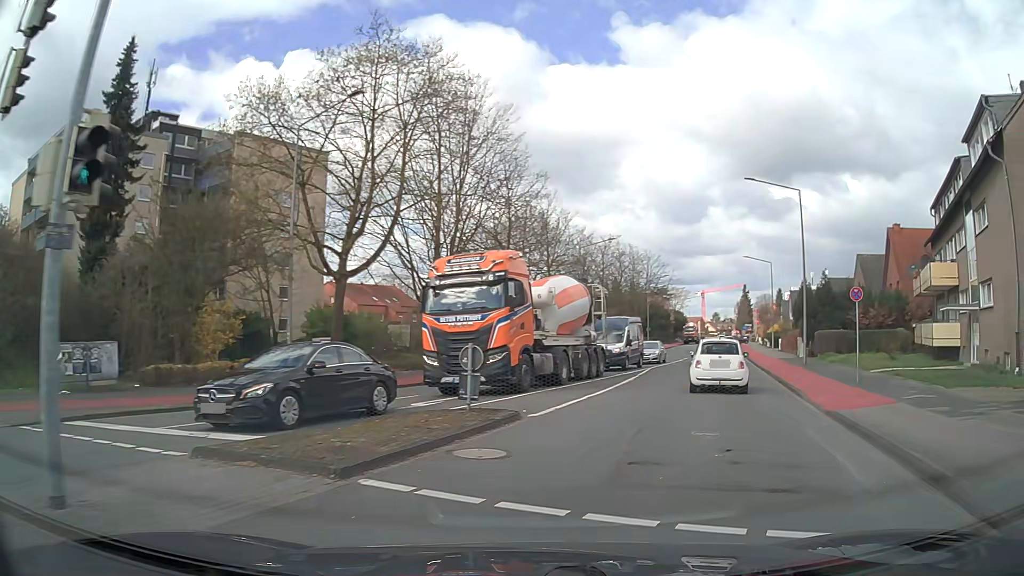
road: tertiary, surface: asphalt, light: Day
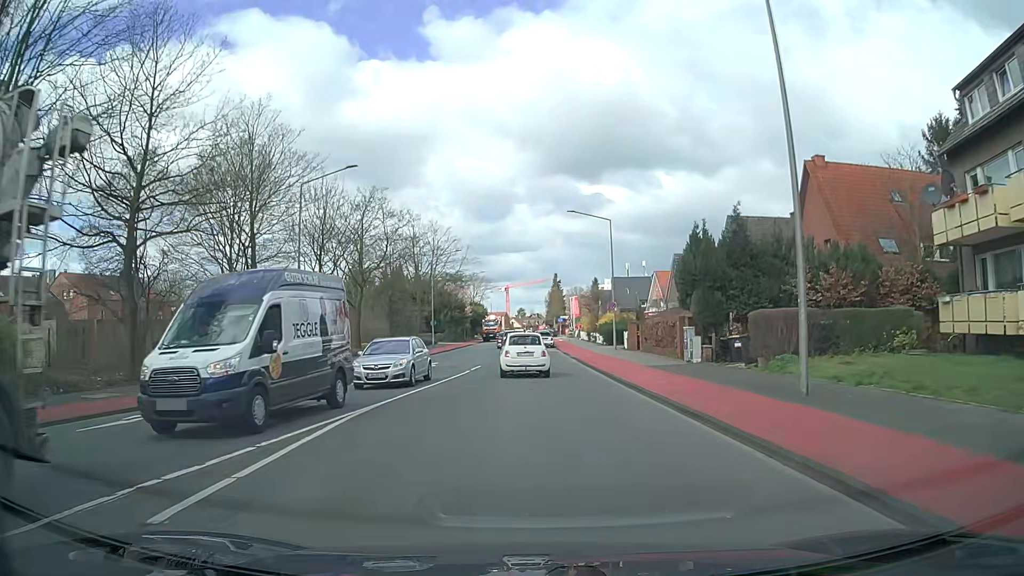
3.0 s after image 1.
(+5.5, +22.8) m; +17°
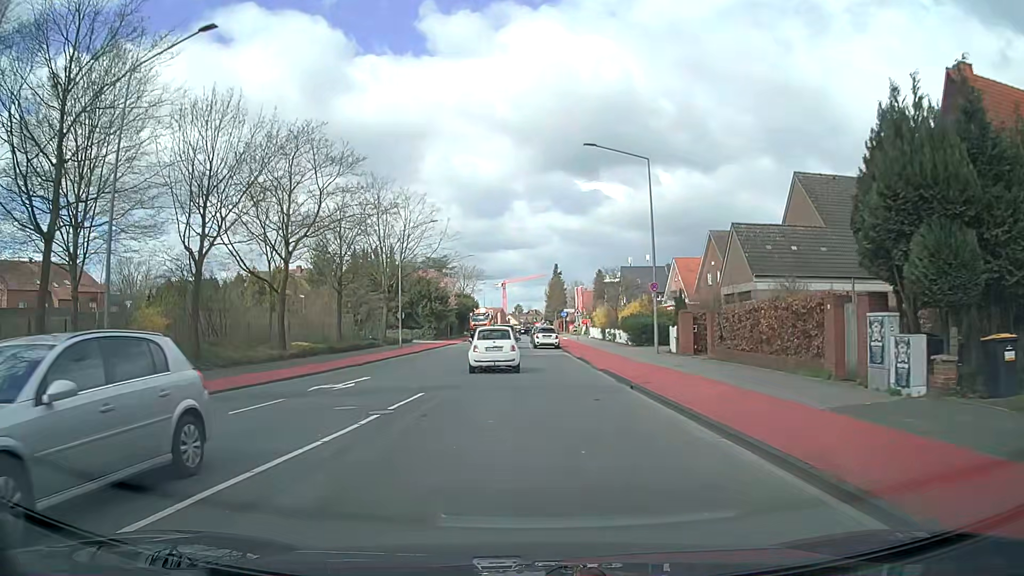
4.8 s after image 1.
(+0.1, +16.1) m; 0°
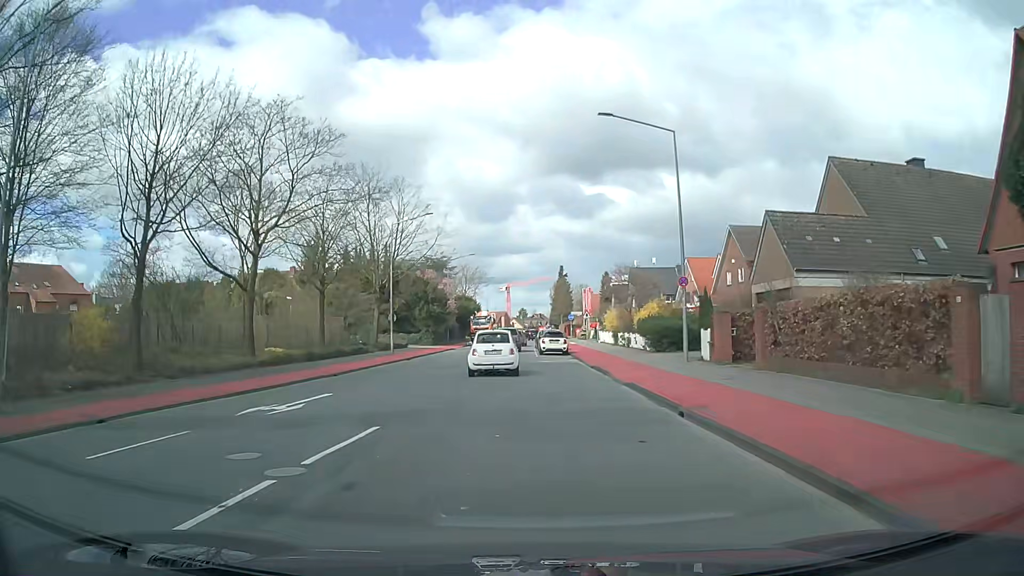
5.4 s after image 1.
(0.0, +5.0) m; 0°
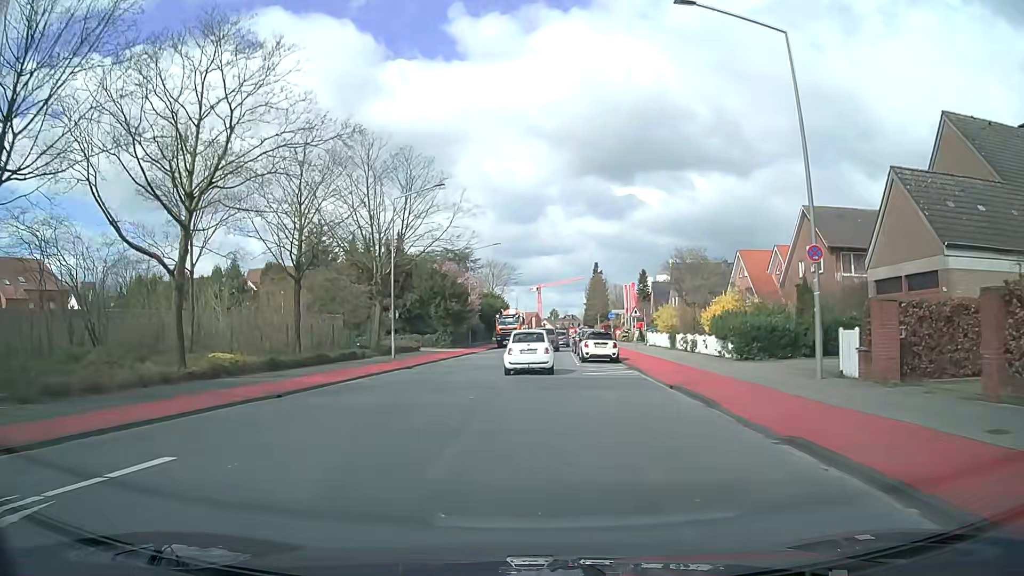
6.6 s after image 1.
(-0.2, +9.8) m; -3°
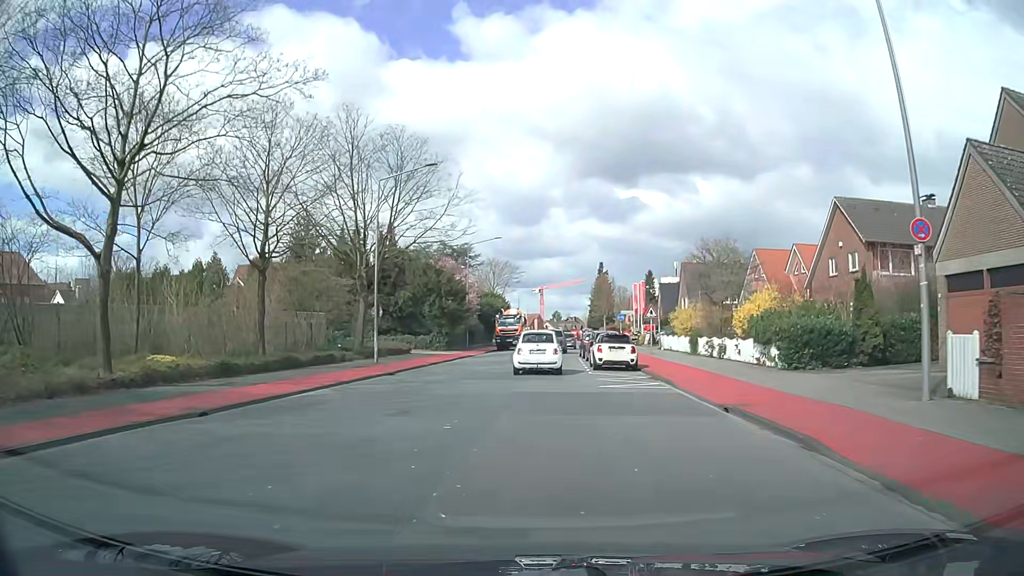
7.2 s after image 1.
(0.0, +4.8) m; 0°
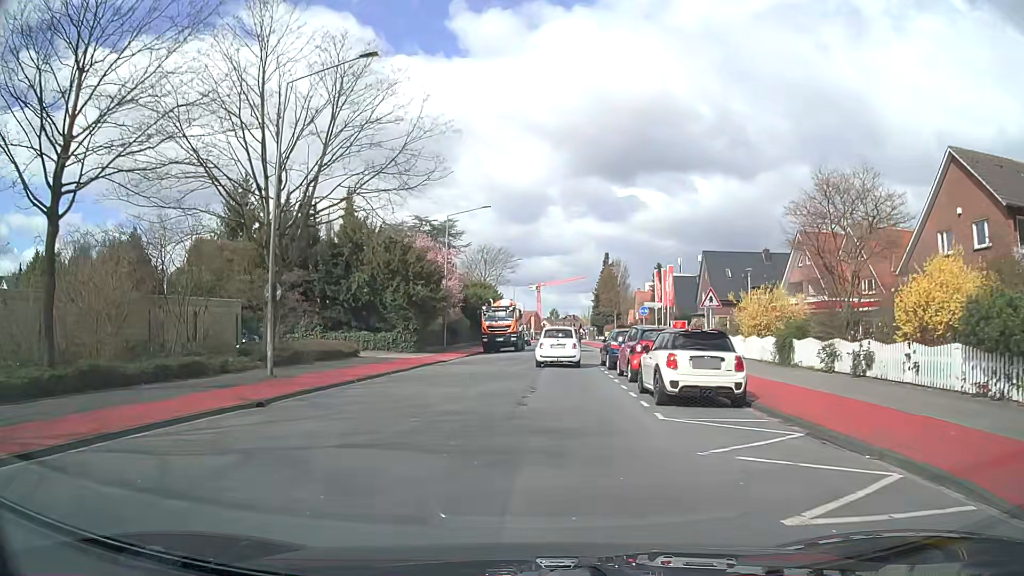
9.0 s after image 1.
(+0.1, +13.4) m; +1°
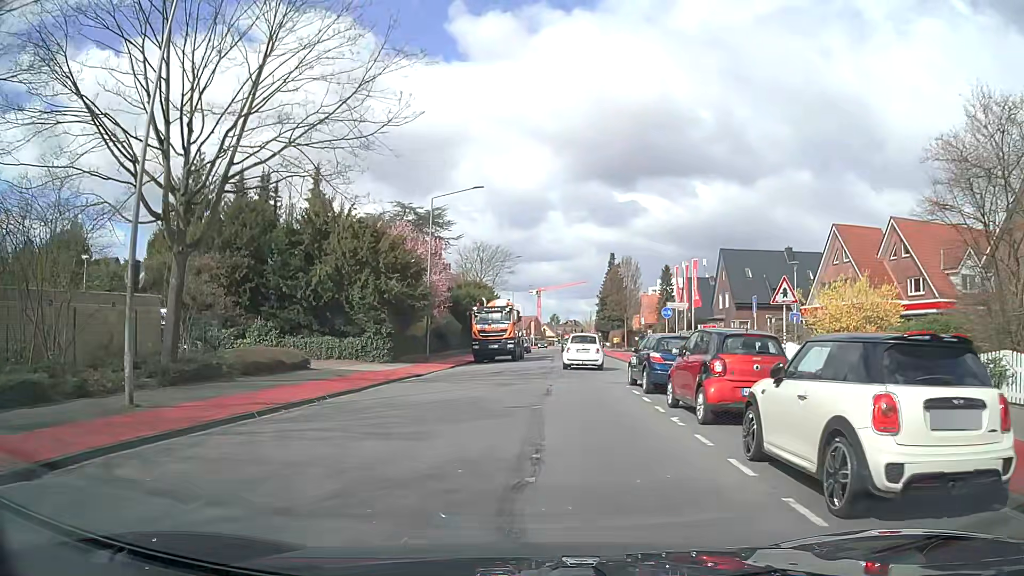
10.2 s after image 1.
(-0.1, +7.6) m; 0°
